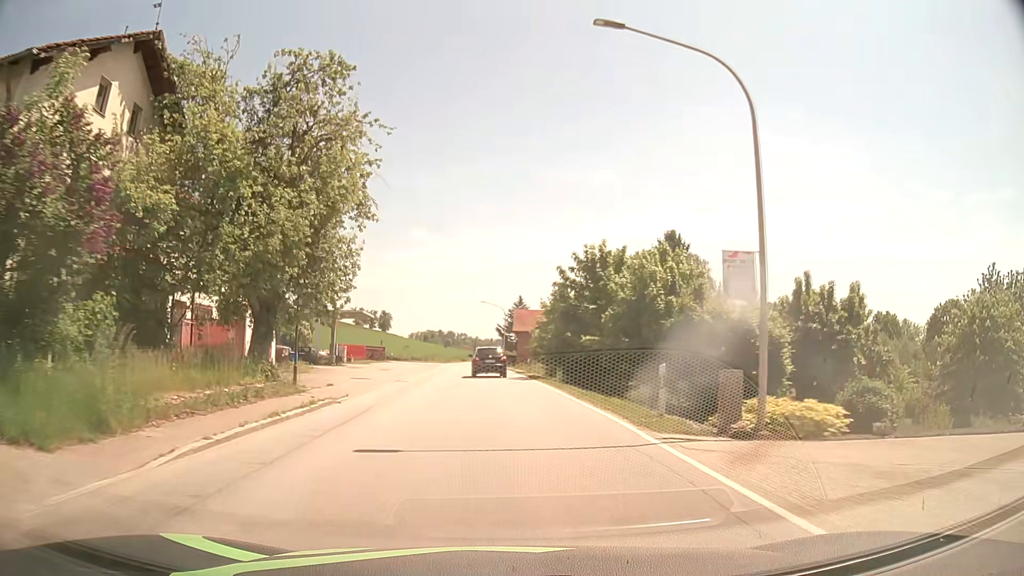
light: Day
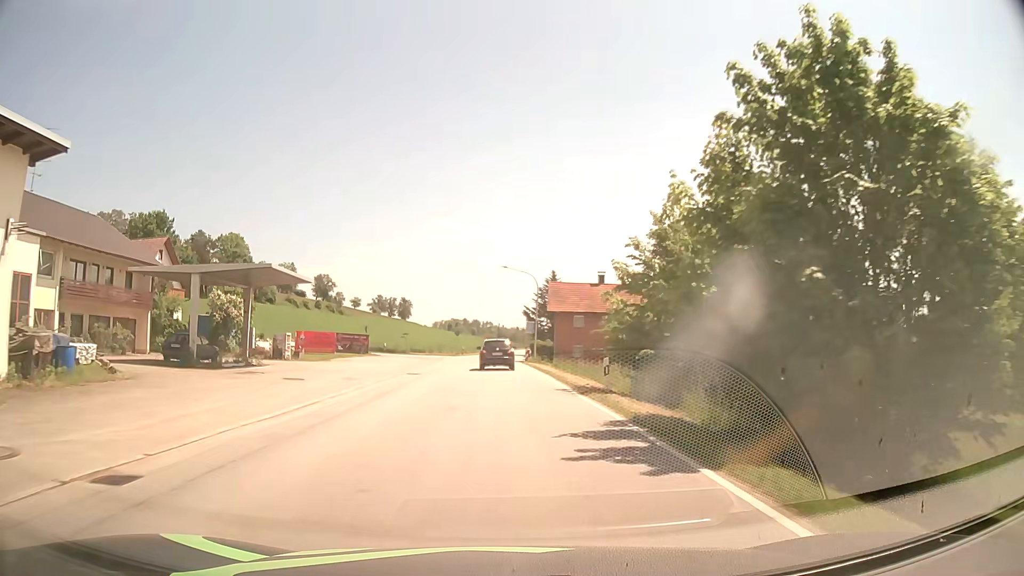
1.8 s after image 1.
(-0.3, +25.1) m; -2°
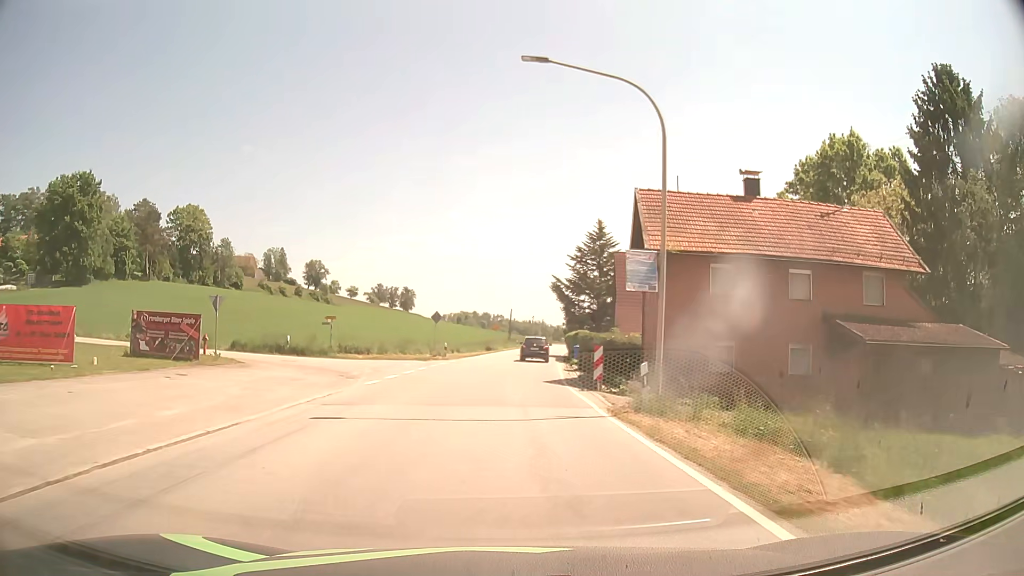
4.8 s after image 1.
(-0.5, +37.5) m; -1°
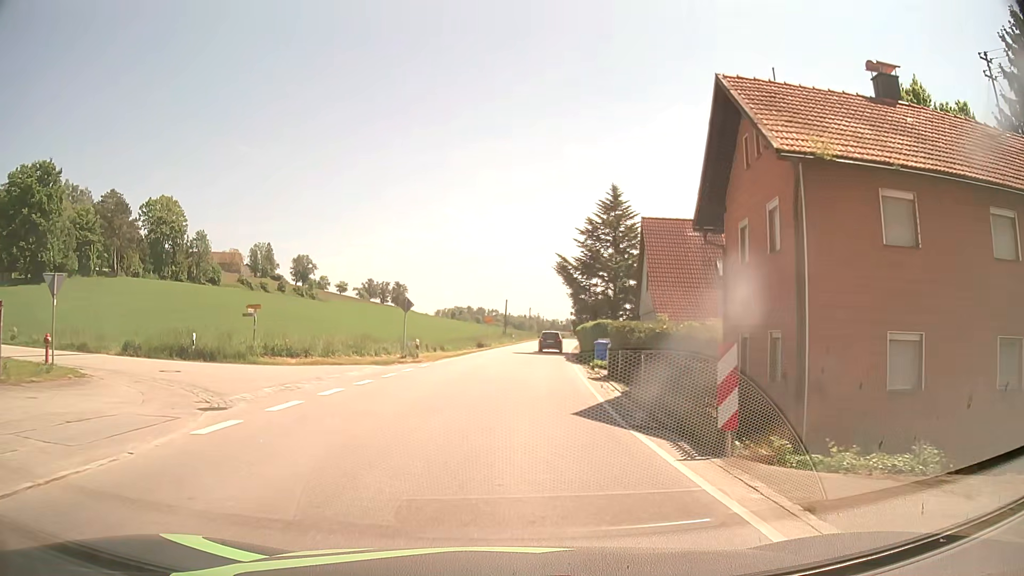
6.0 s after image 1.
(+0.1, +11.6) m; +1°
